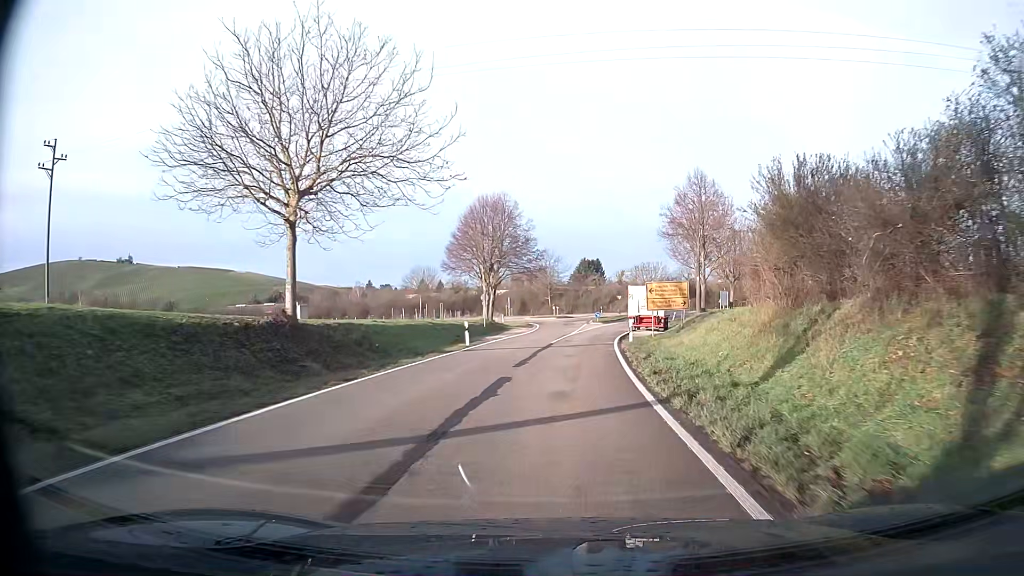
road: tertiary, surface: asphalt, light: Day
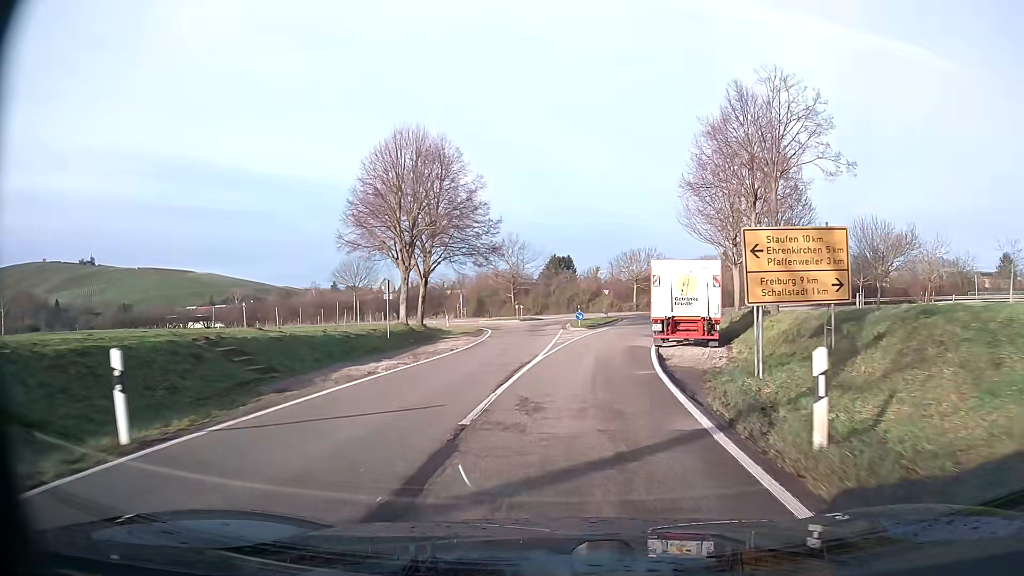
(+0.6, +22.9) m; +3°
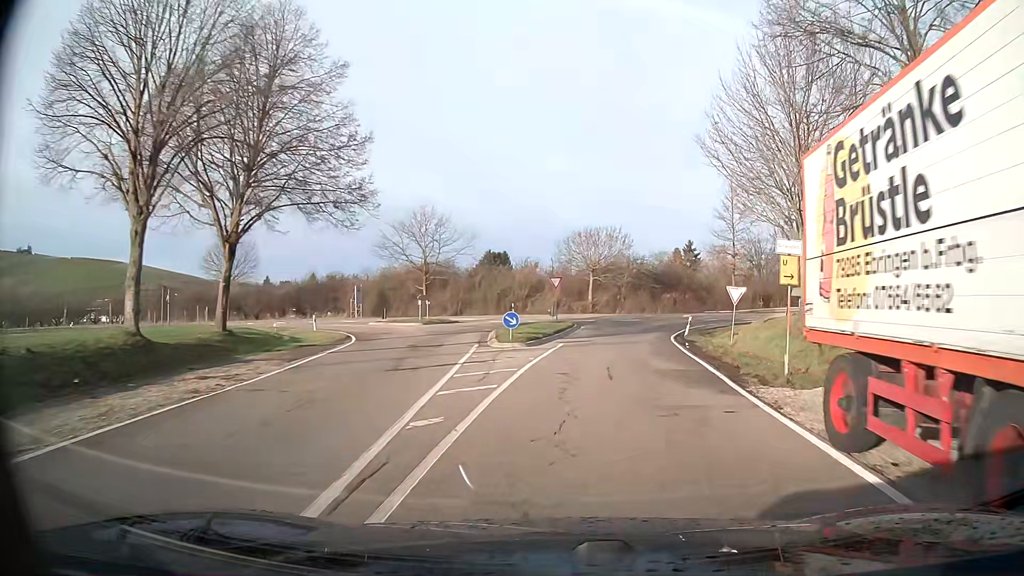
(+1.0, +22.1) m; +7°
